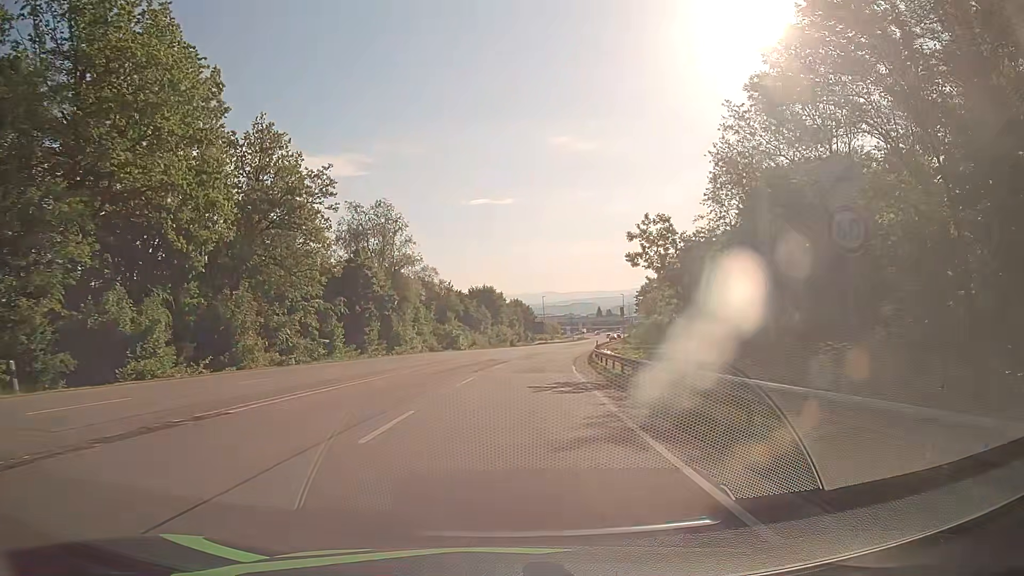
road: secondary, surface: asphalt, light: Day
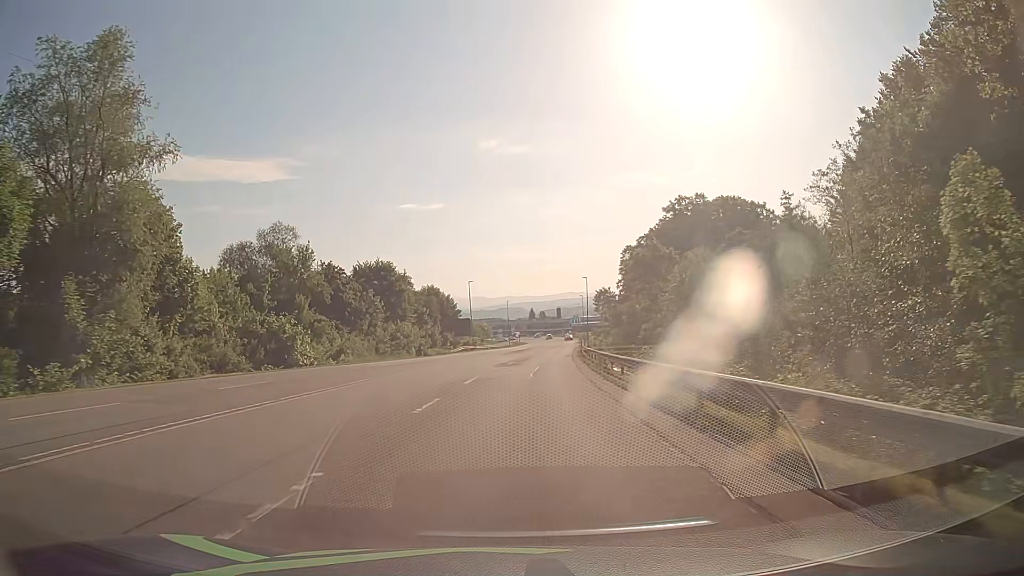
(+2.3, +45.5) m; +6°
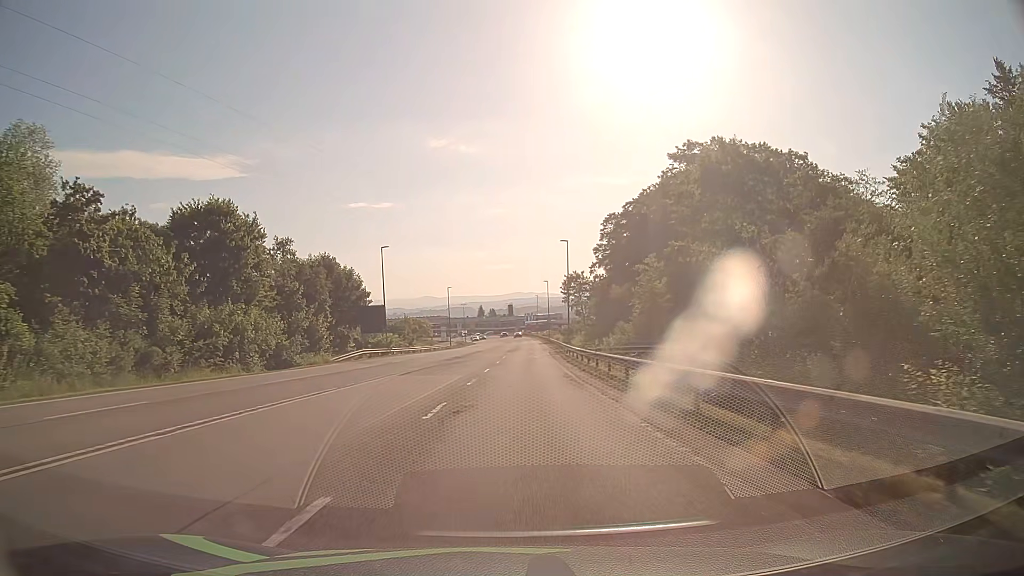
(+1.4, +36.4) m; +4°
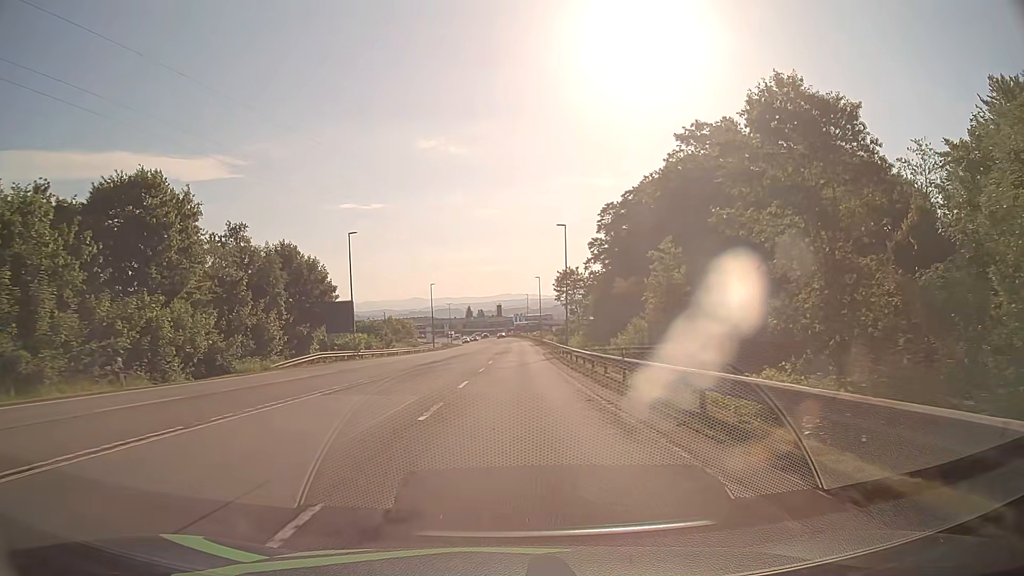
(+0.1, +9.1) m; +1°
(0, +10) (0, +20) (0, +30) (+1, +40) (+1, +50) (+1, +60) (+1, +70) (+1, +80) (+2, +90) (+2, +100) m
